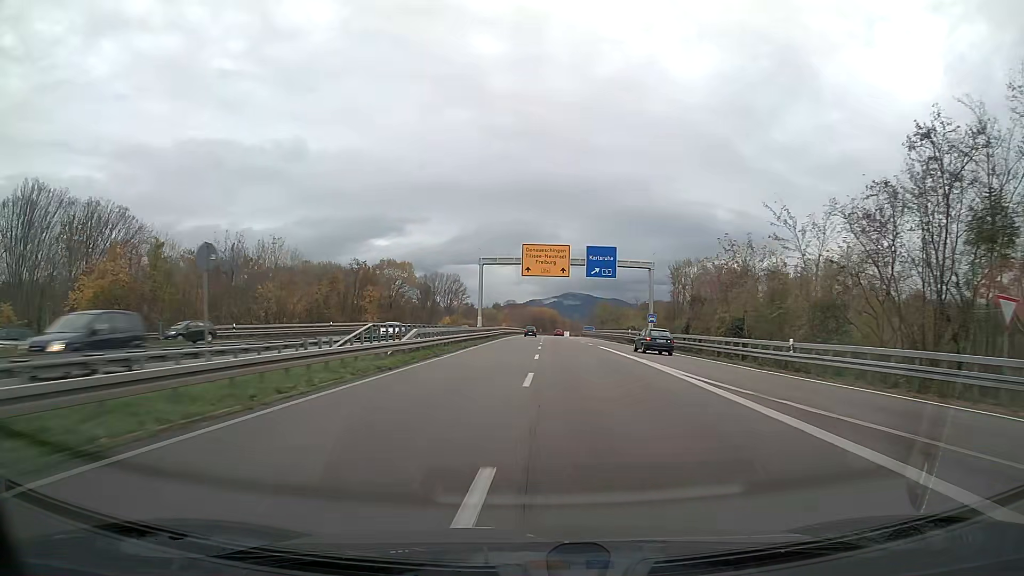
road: trunk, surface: asphalt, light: Day
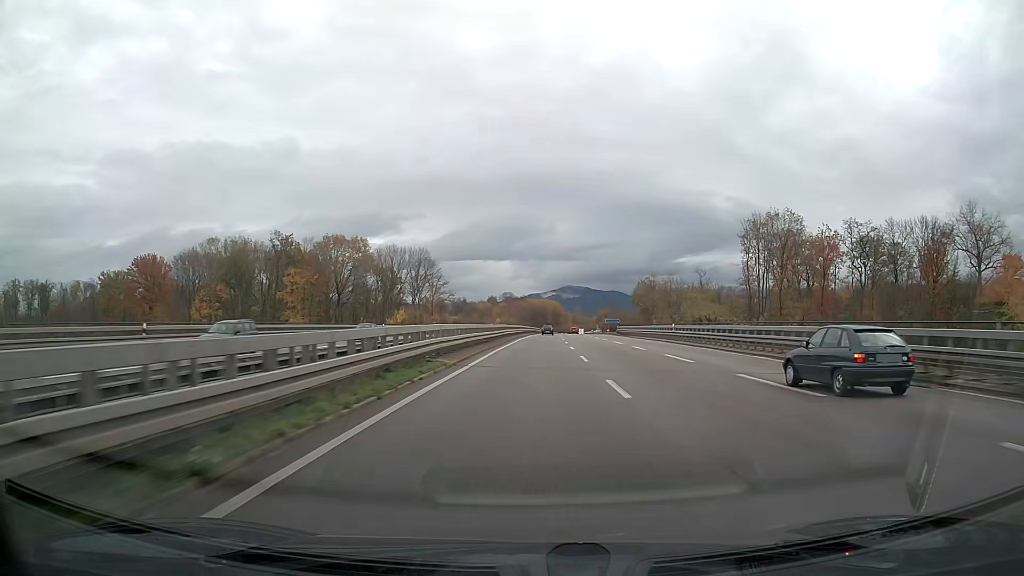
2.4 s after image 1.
(-0.3, +61.2) m; 0°
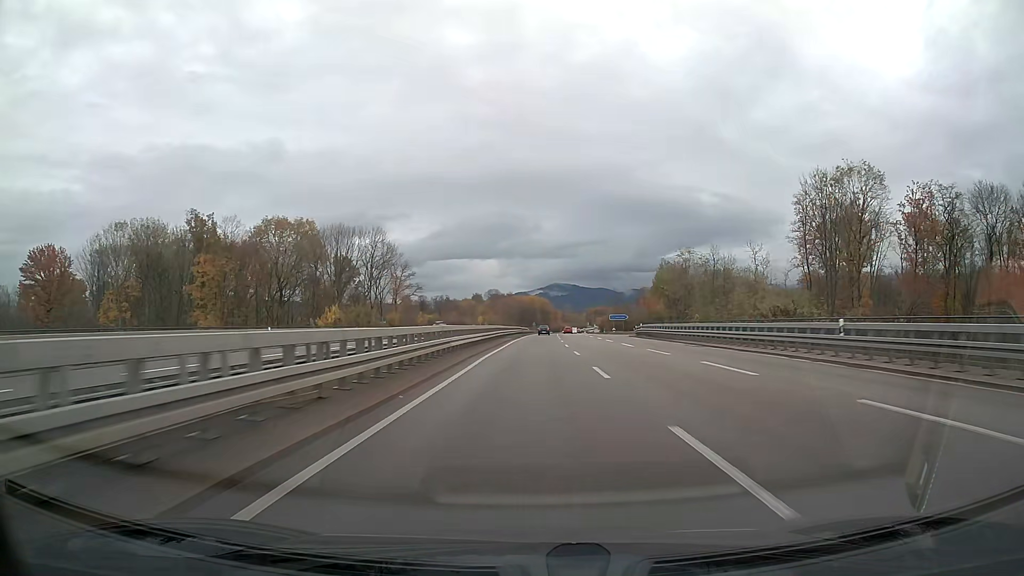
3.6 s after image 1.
(+0.3, +31.1) m; +1°
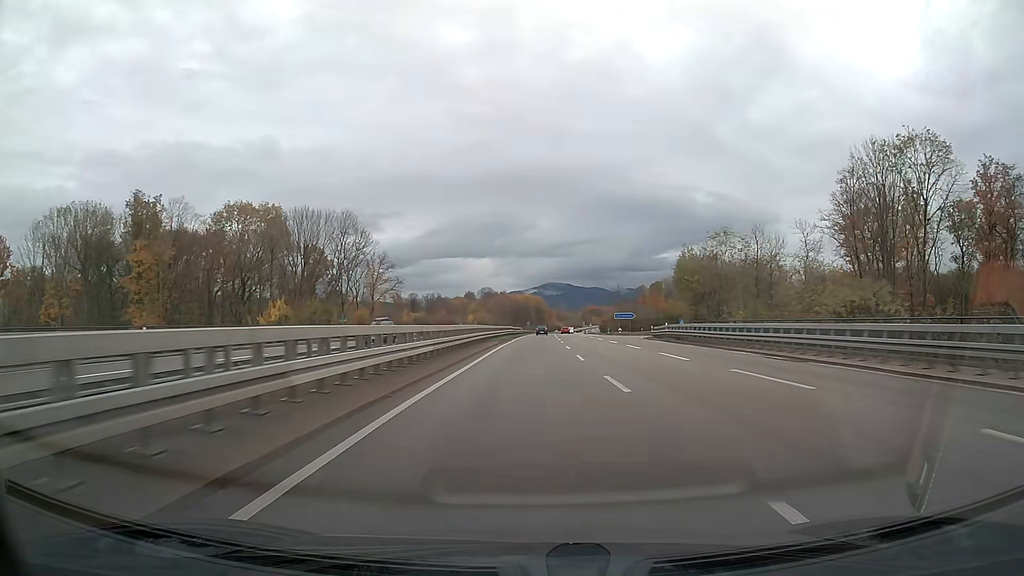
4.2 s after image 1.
(0.0, +15.6) m; 0°
